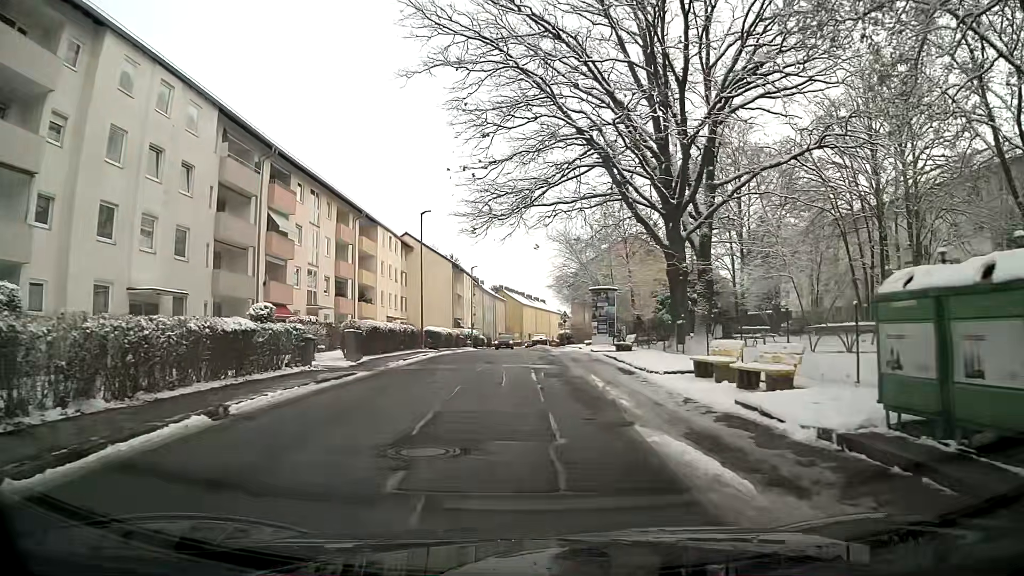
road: residential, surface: asphalt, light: Day
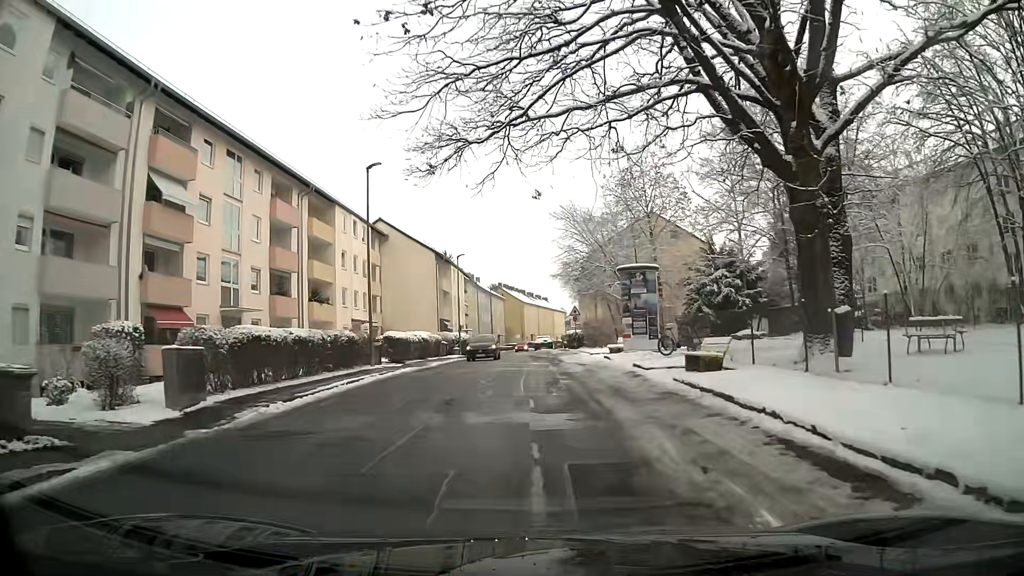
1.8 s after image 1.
(0.0, +12.7) m; -1°
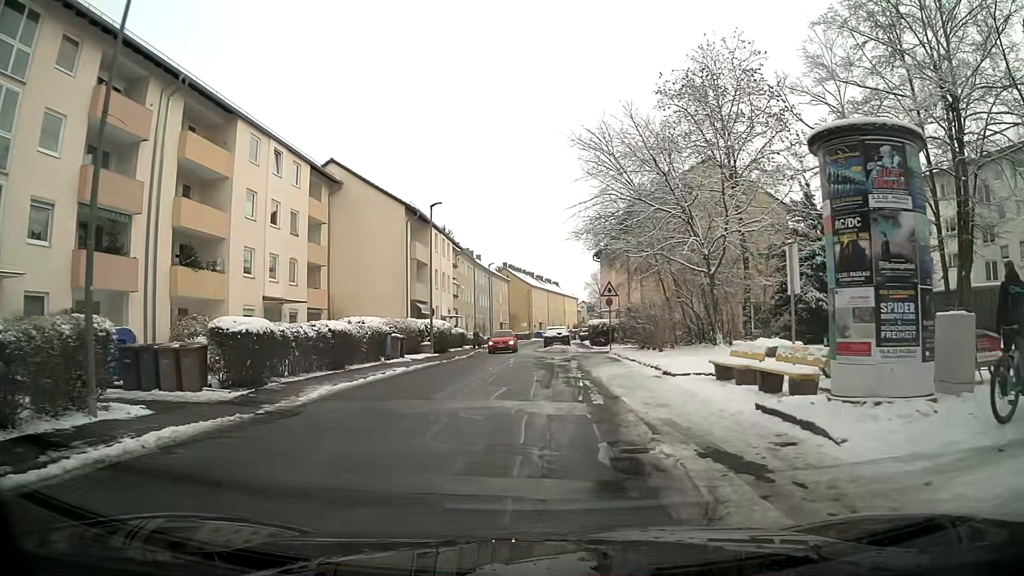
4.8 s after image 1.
(+0.1, +17.9) m; 0°
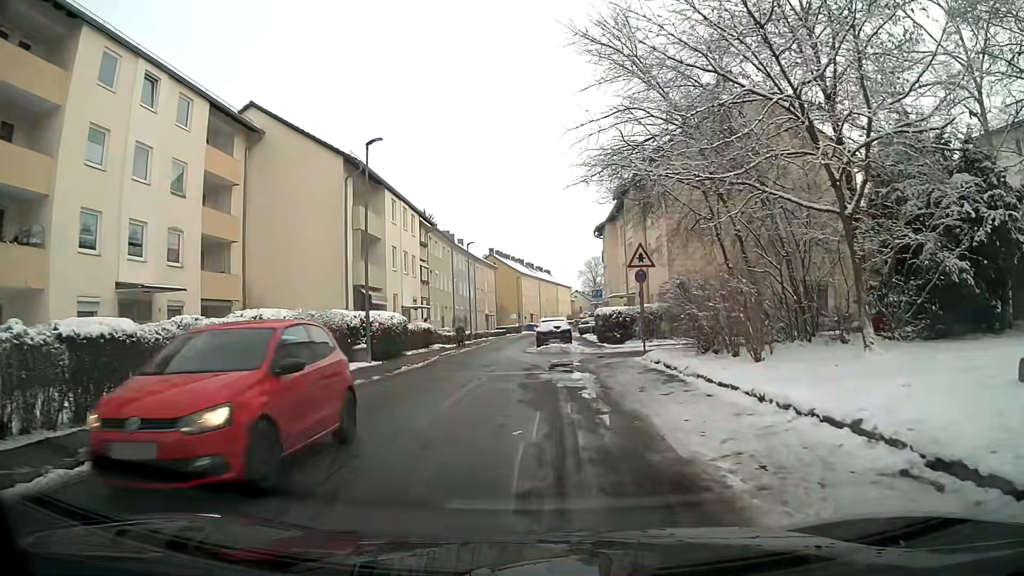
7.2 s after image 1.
(+0.1, +11.8) m; 0°
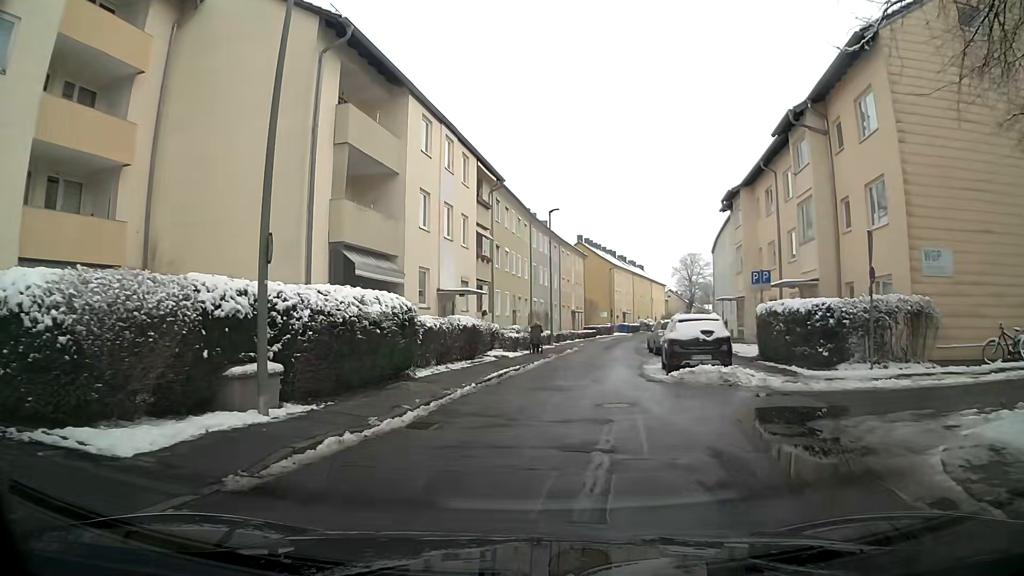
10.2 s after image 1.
(-1.0, +15.1) m; -7°
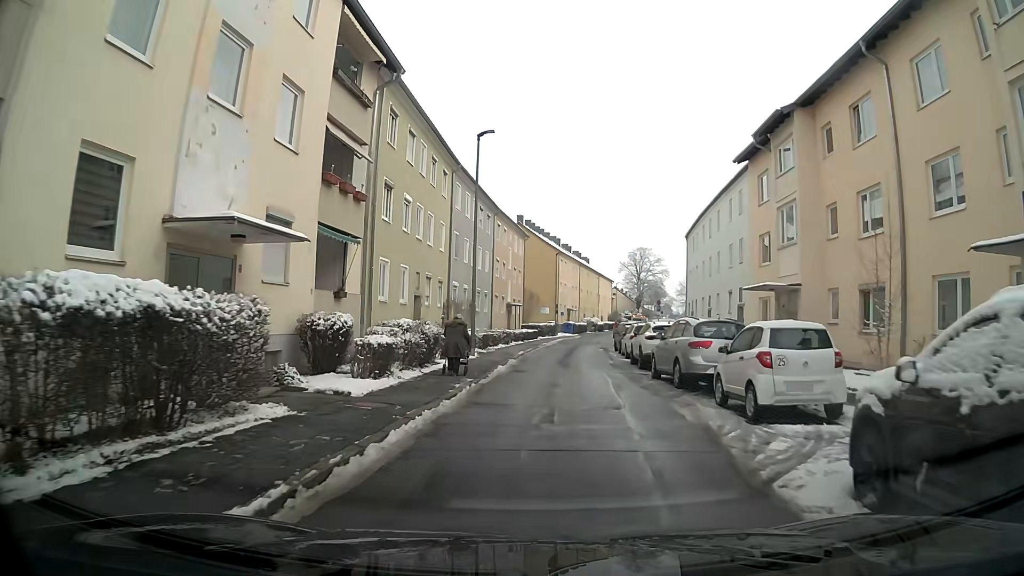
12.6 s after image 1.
(+0.8, +15.7) m; +6°
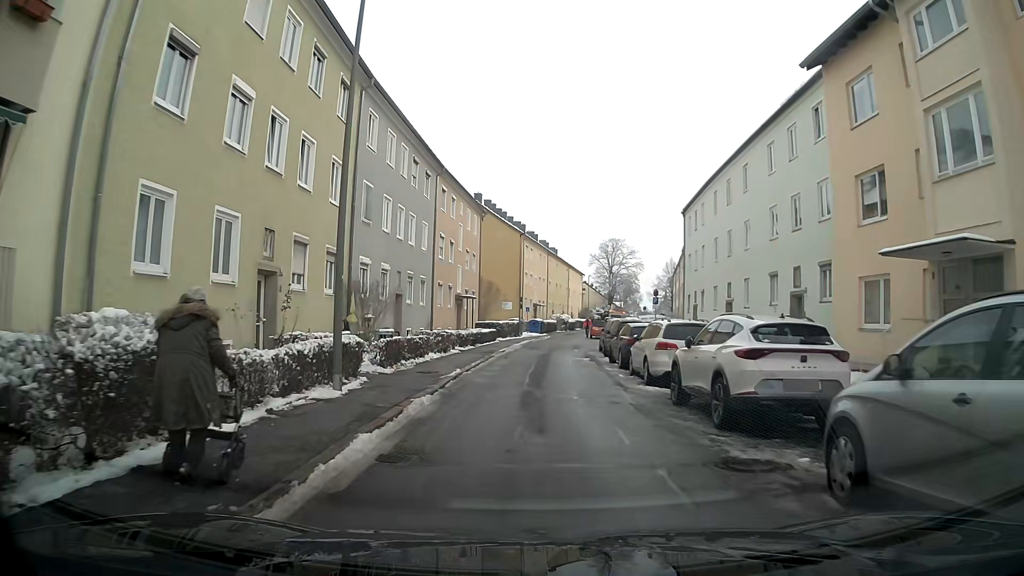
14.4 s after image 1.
(+0.4, +12.6) m; +3°
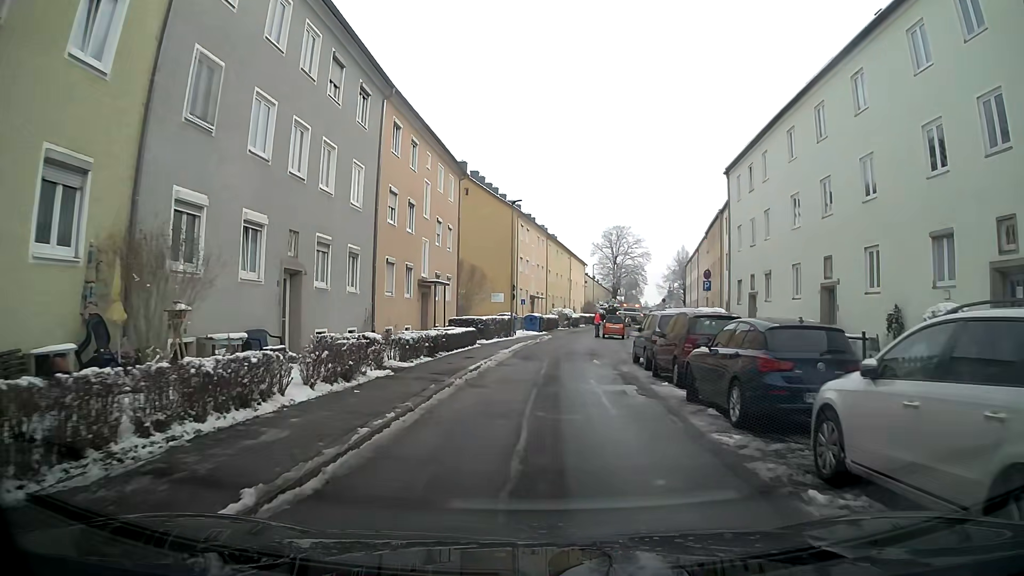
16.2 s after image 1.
(0.0, +12.4) m; 0°
